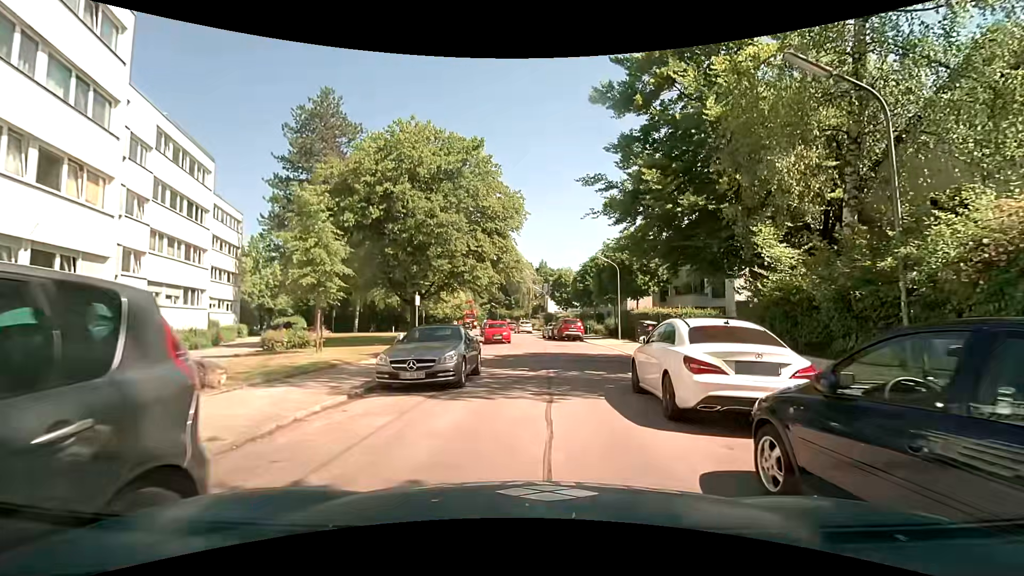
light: Day
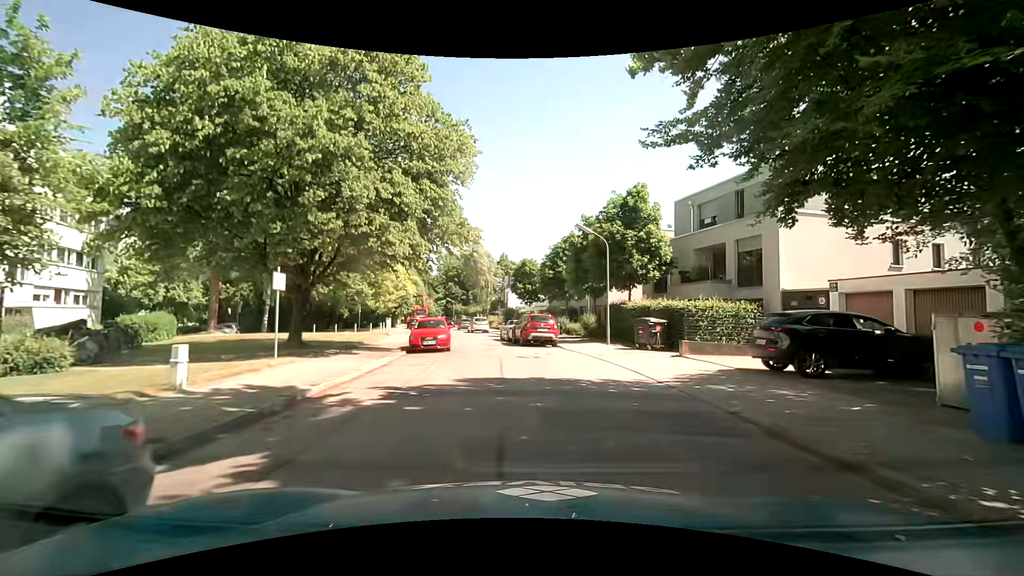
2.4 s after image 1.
(+0.4, +10.7) m; +6°
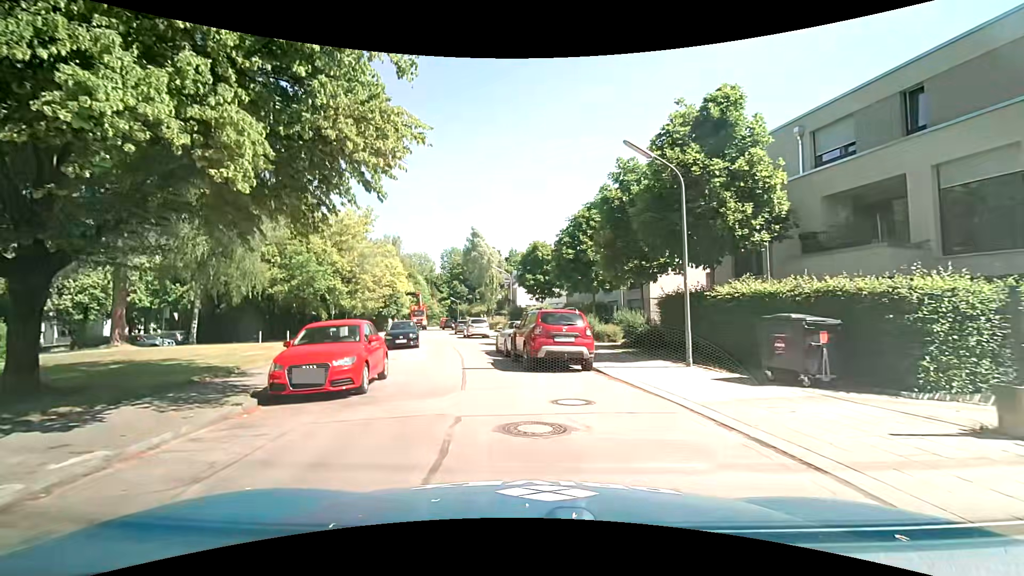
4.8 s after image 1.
(0.0, +11.4) m; -3°
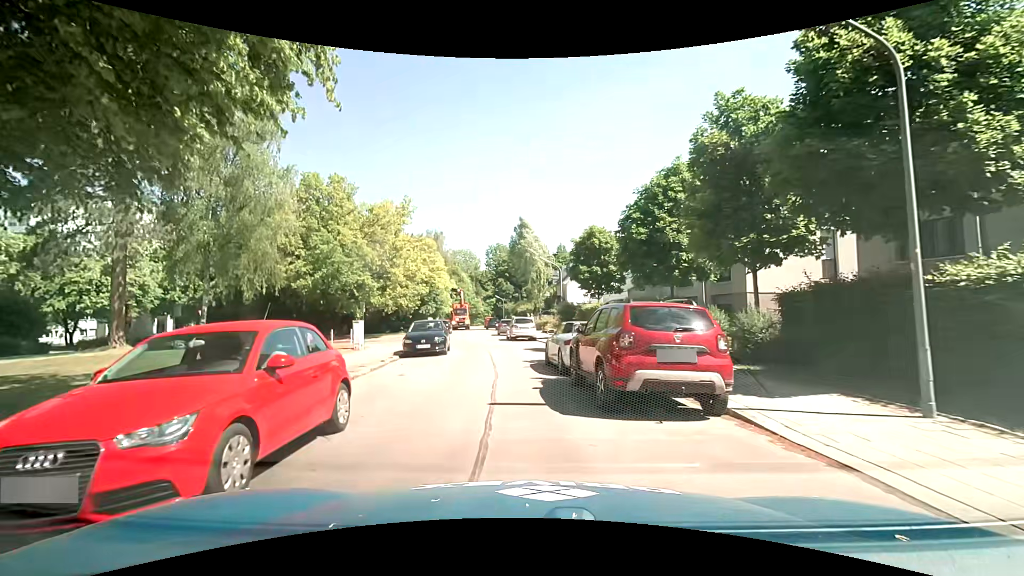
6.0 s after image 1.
(-0.1, +5.8) m; -4°
